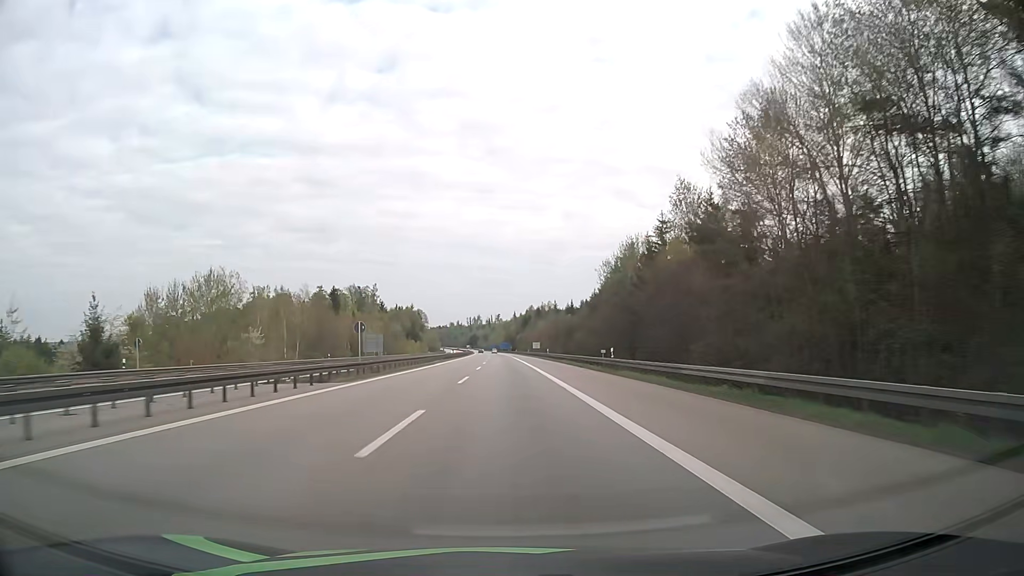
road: motorway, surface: asphalt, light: Day
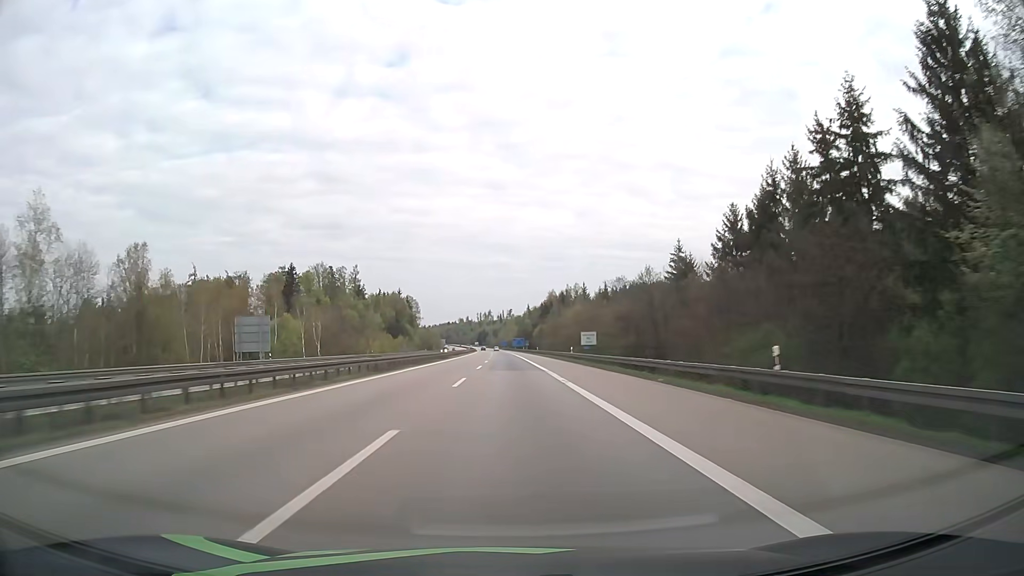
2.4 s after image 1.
(-0.8, +76.4) m; -1°
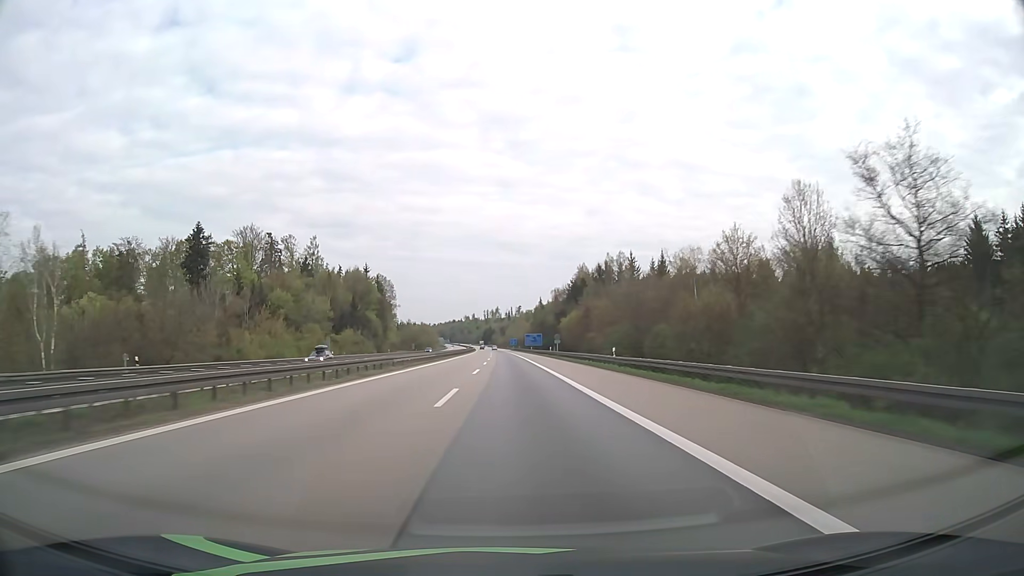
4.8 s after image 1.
(-0.5, +79.6) m; -1°
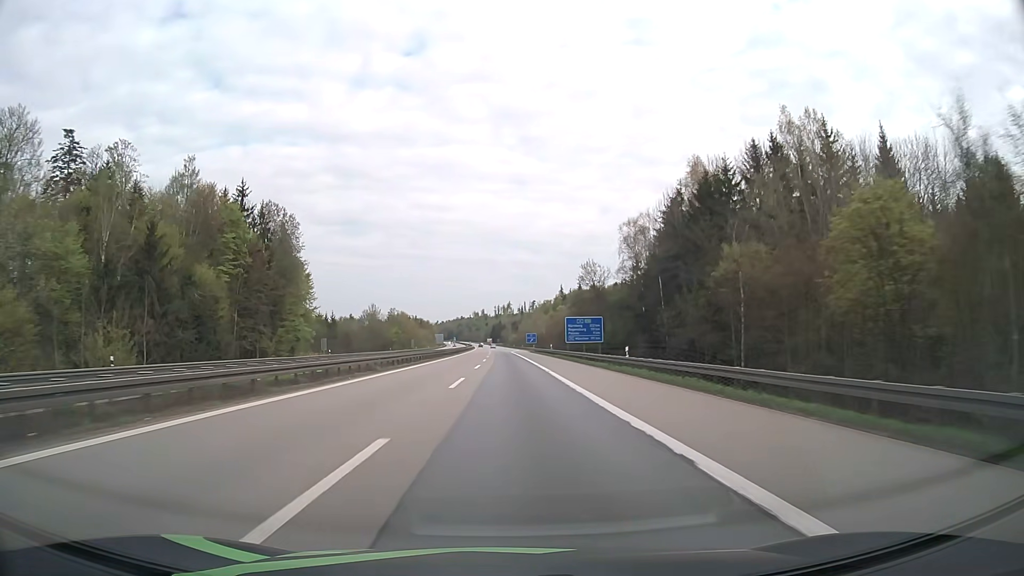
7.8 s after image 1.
(-0.7, +101.6) m; -1°
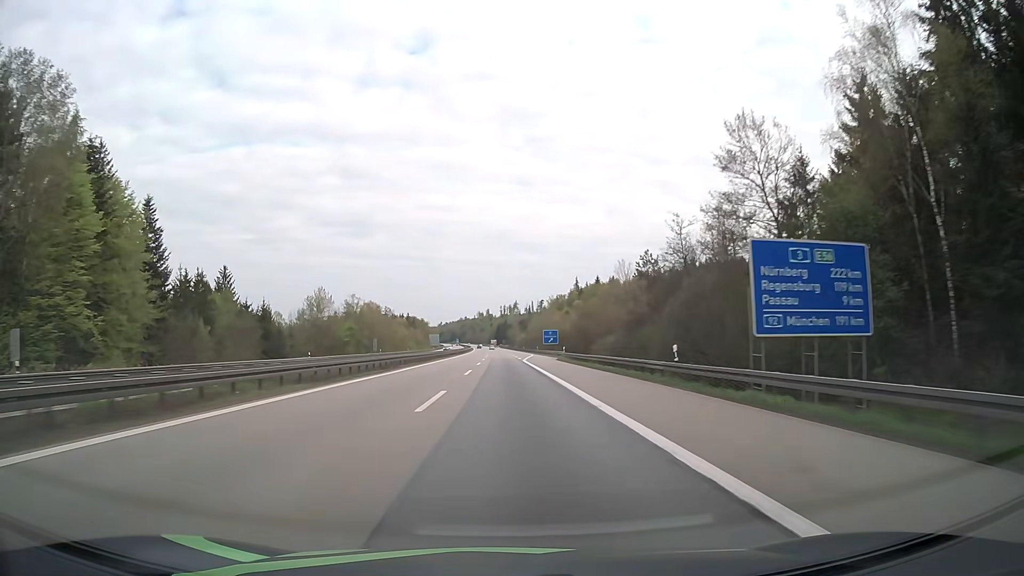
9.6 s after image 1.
(-0.4, +61.5) m; -1°
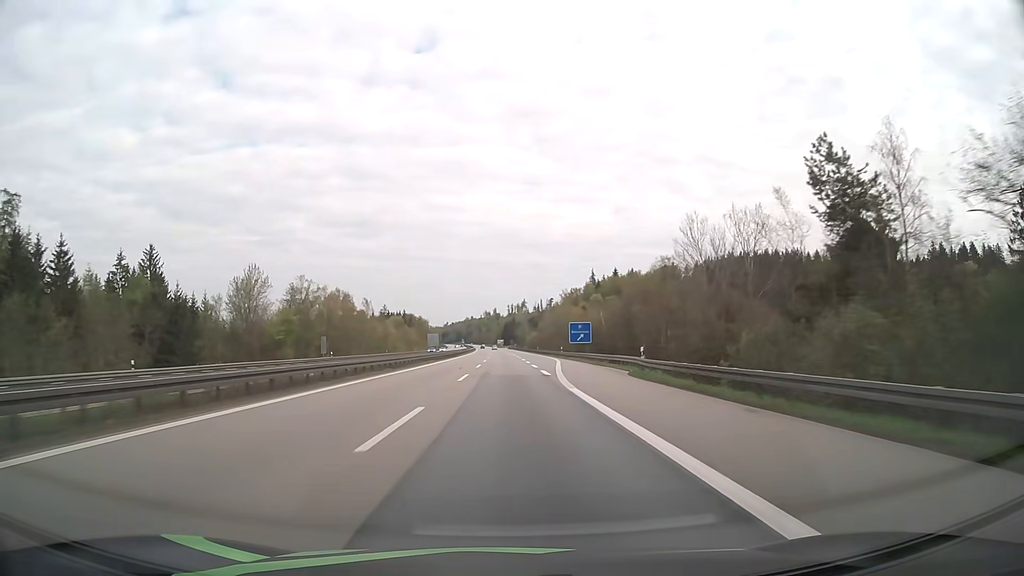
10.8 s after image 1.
(-0.2, +41.1) m; -1°
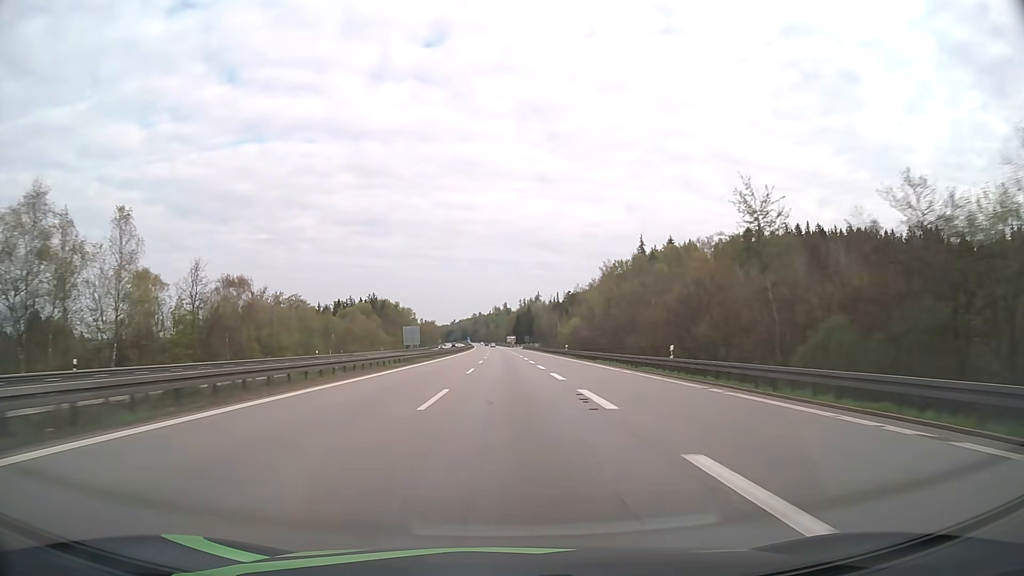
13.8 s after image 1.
(-1.1, +102.9) m; -1°
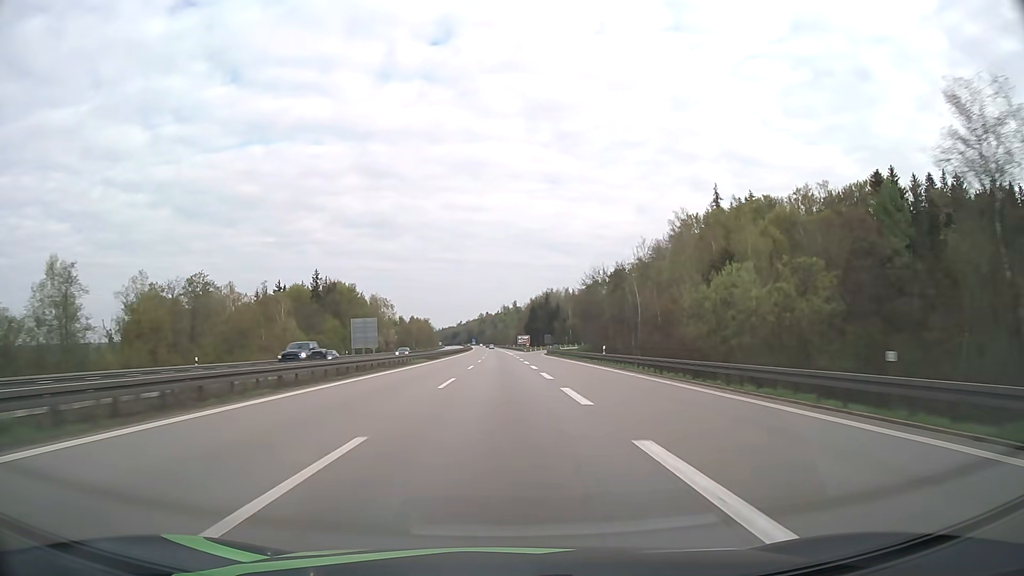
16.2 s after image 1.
(-0.4, +82.4) m; -1°
(0, +10) (0, +20) (0, +30) (0, +40) (0, +50) (0, +60) (-1, +70) (-1, +80) (-1, +90) (-1, +100) m
